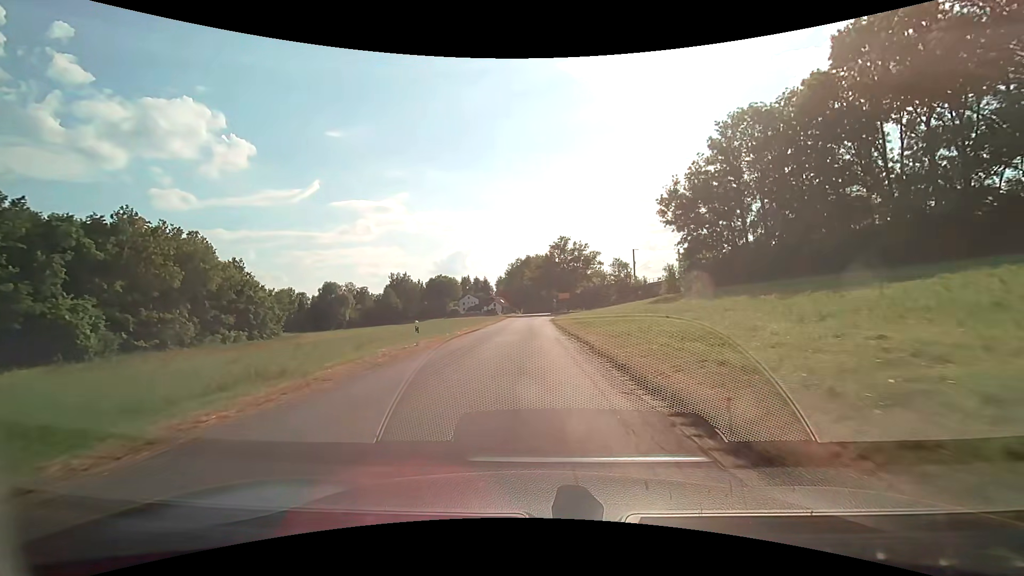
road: residential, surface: asphalt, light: Day
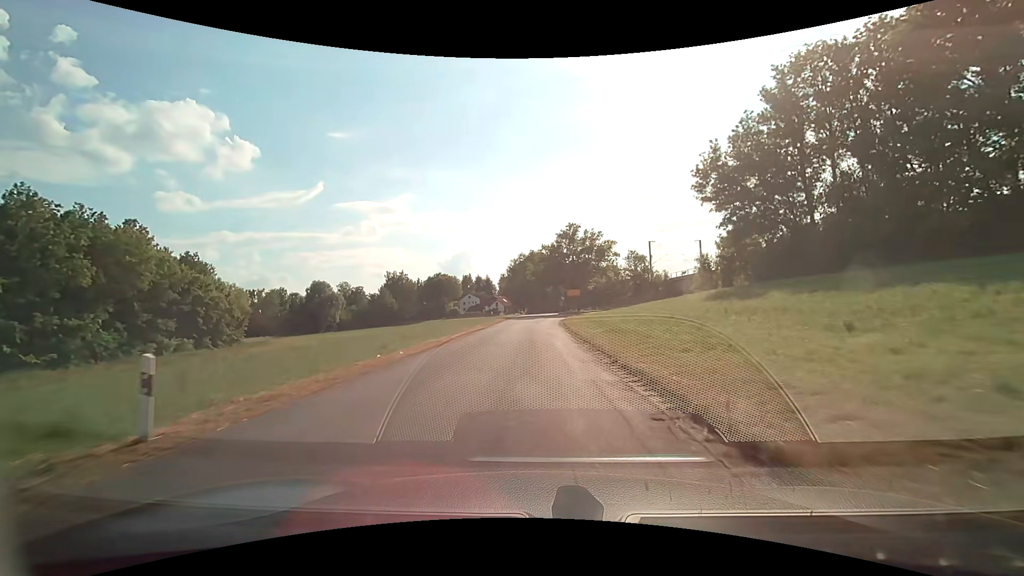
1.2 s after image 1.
(-0.1, +14.0) m; -1°
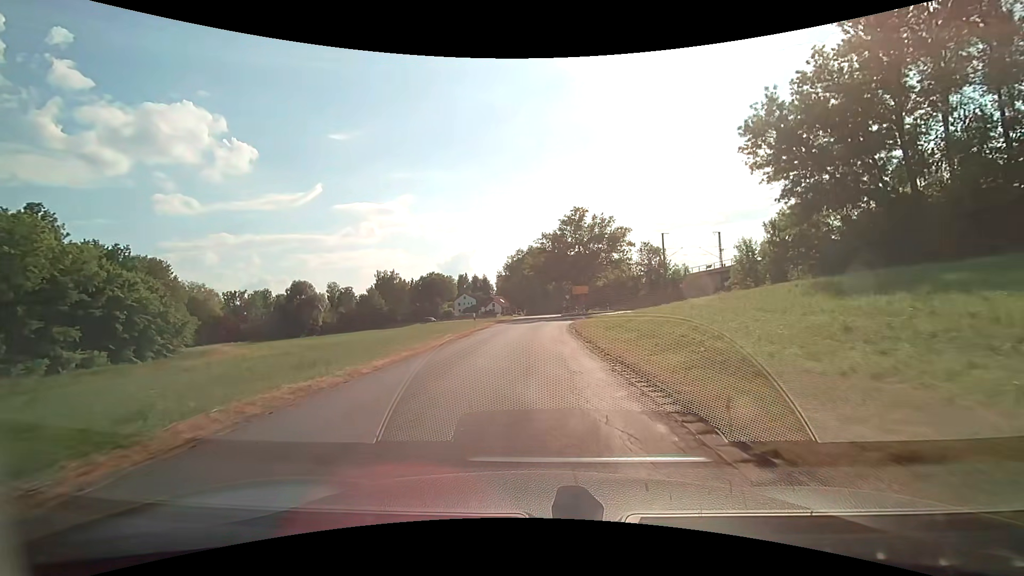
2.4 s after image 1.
(-0.1, +13.4) m; 0°
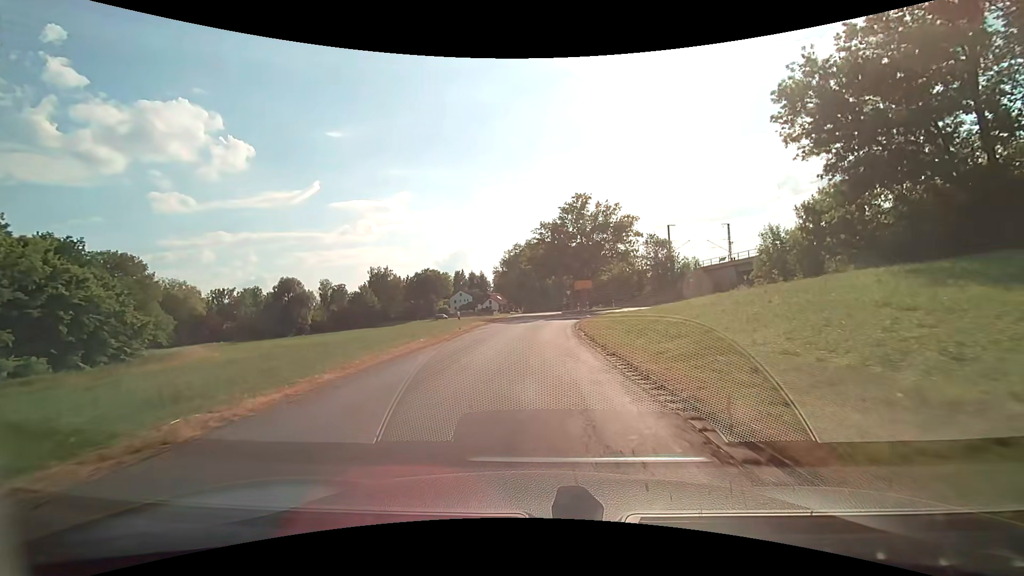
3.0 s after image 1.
(0.0, +6.3) m; -1°
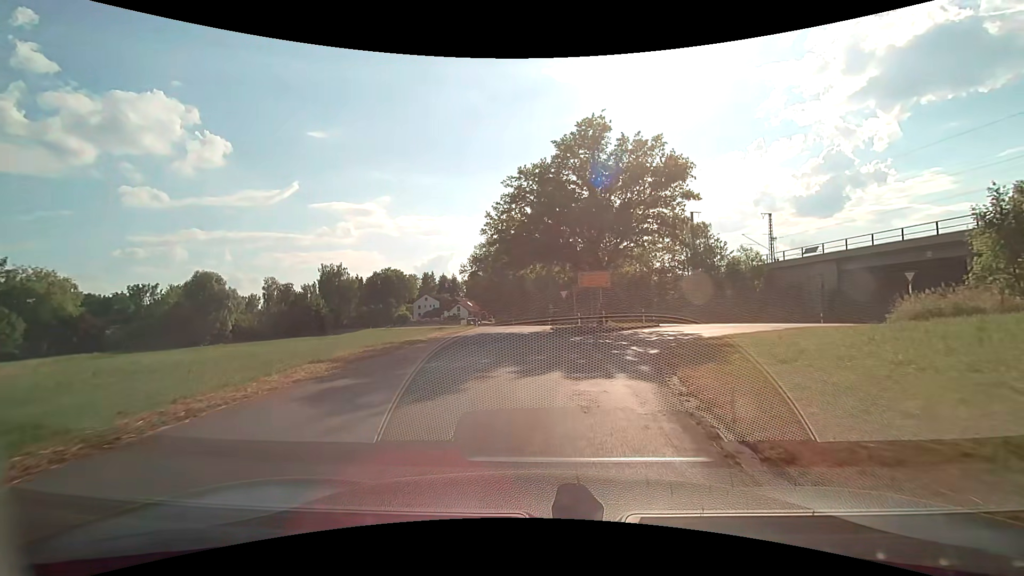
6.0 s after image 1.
(+0.5, +27.4) m; +3°
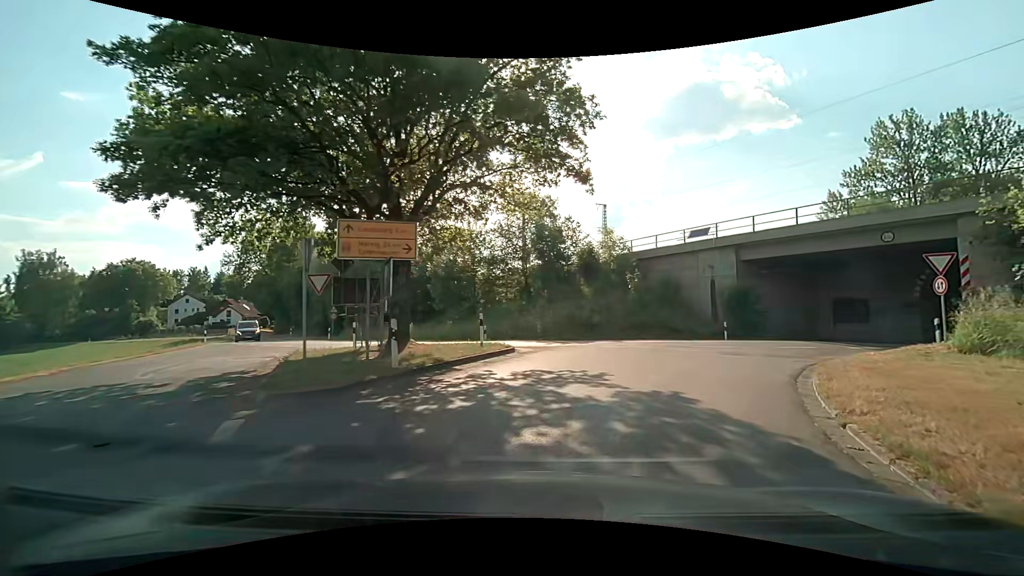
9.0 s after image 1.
(+2.0, +18.5) m; +20°
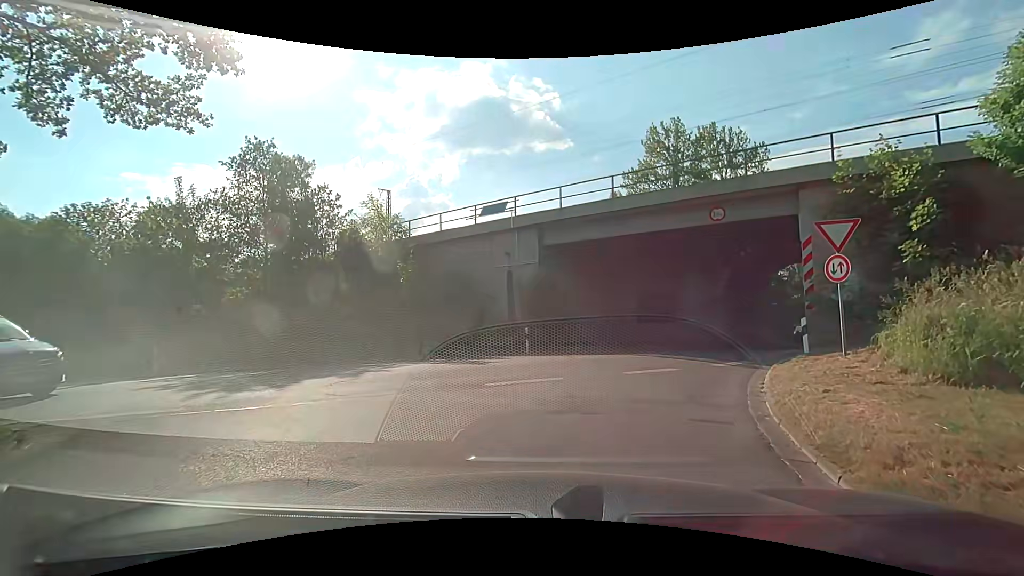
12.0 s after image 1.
(+2.0, +9.2) m; +22°
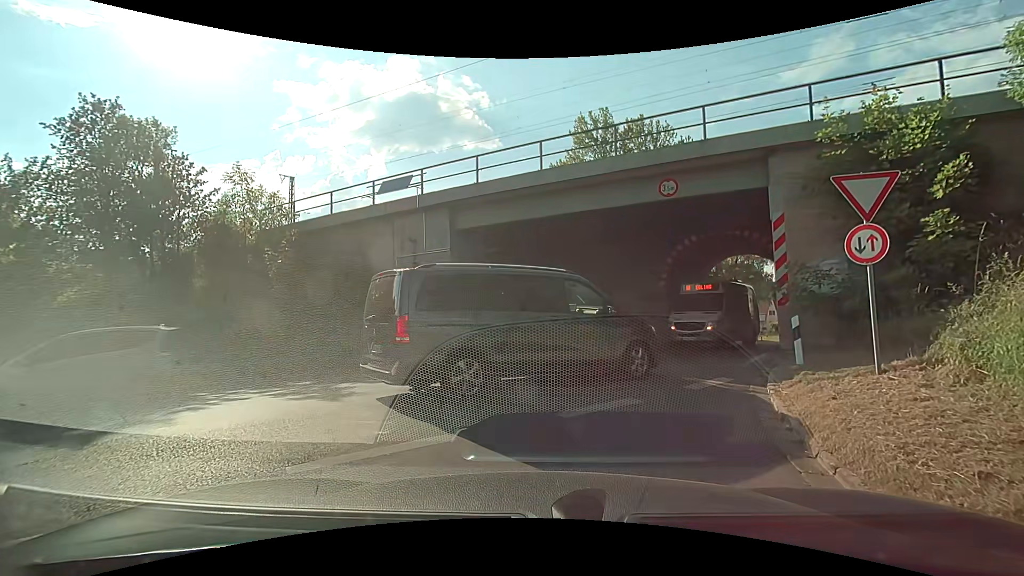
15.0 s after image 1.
(+0.4, +4.3) m; +7°
(+2, +10) (+6, +19) (+10, +28) (+15, +37) (+20, +45) (+26, +54) (+31, +62) (+37, +70) (+44, +77) (+51, +84) m
